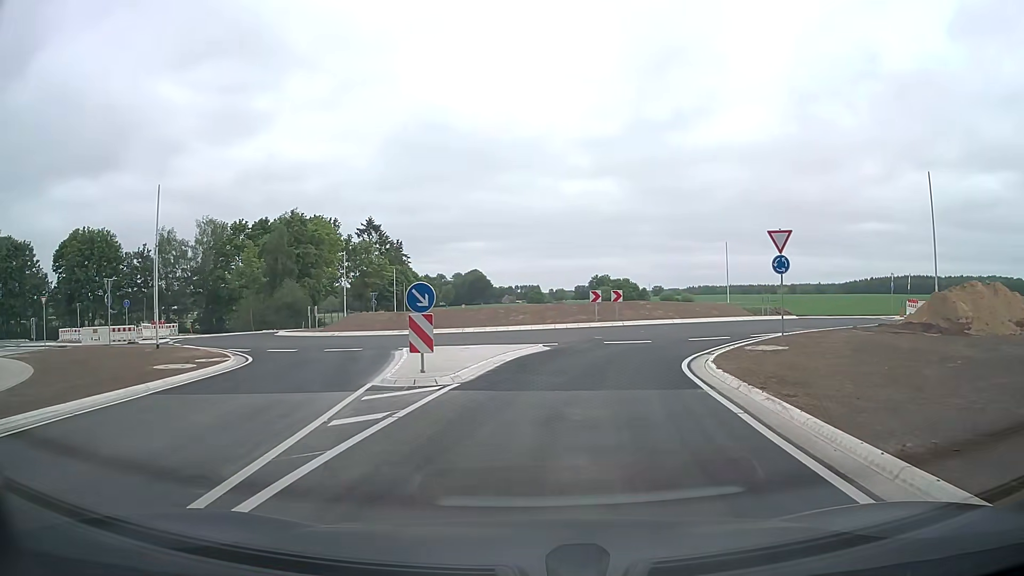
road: secondary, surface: asphalt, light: Day
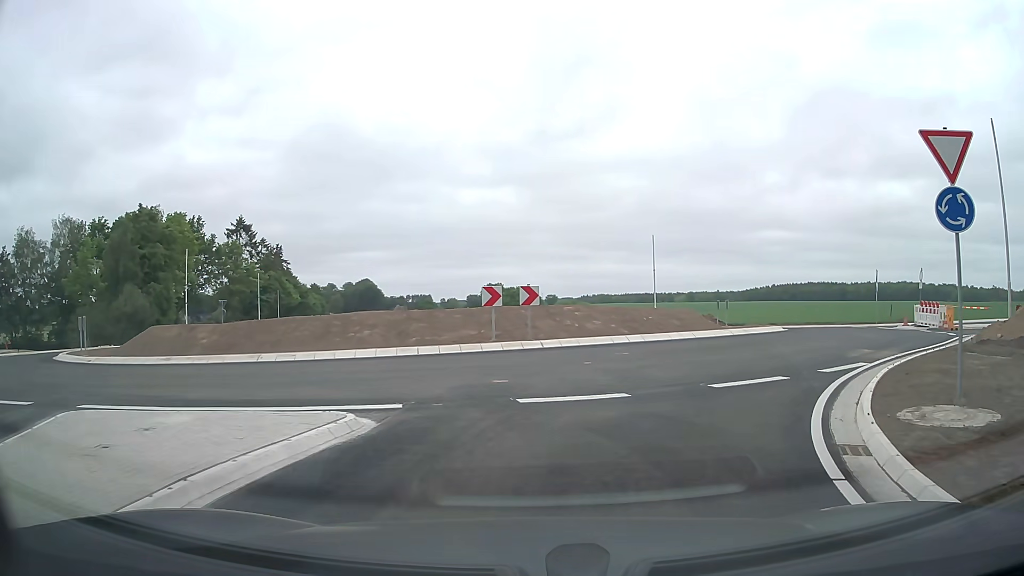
(+1.1, +13.3) m; +11°
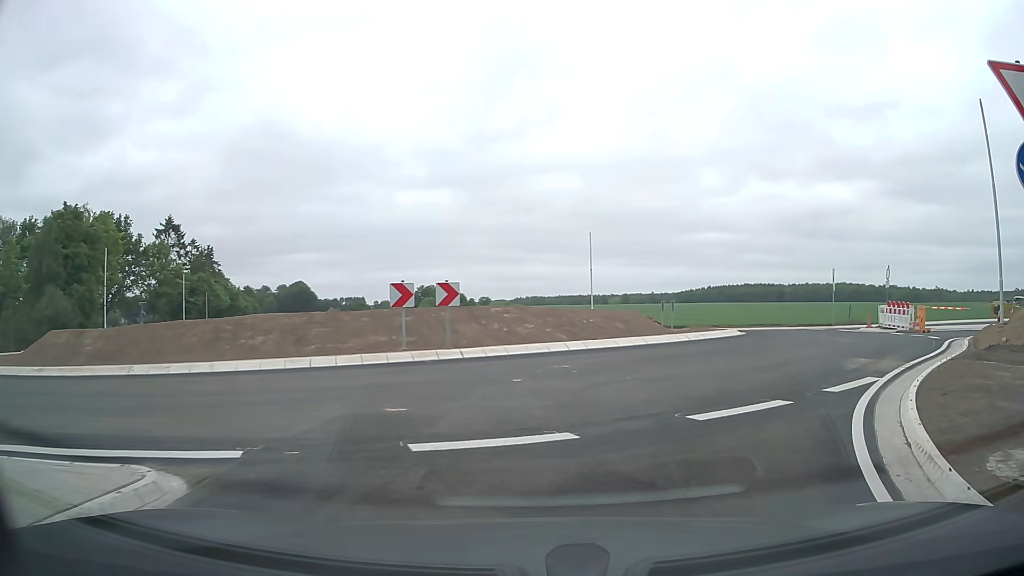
(+0.1, +3.1) m; +4°
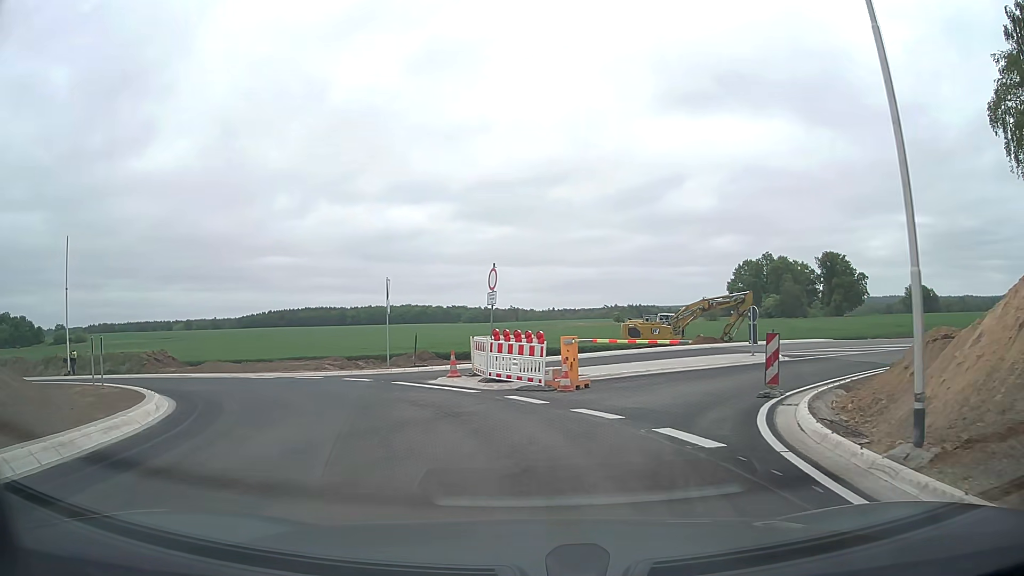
(+6.4, +14.3) m; +38°
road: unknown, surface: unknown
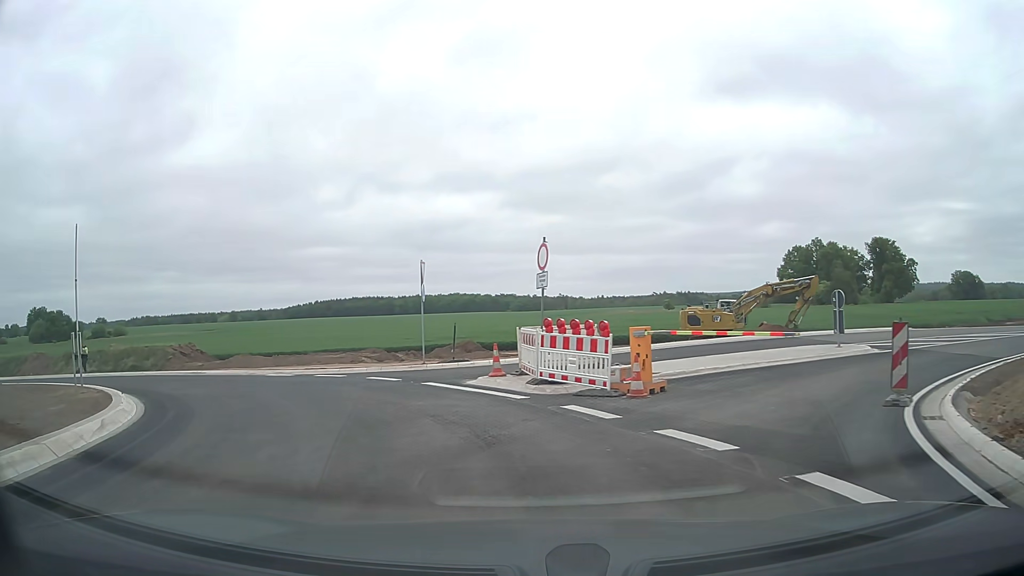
(-0.1, +3.3) m; -4°
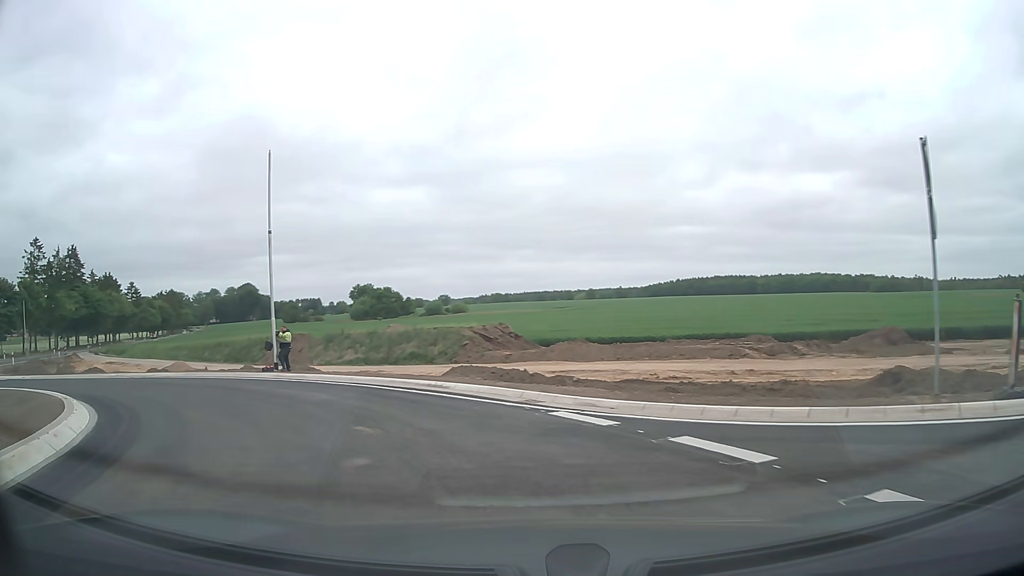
(-3.5, +13.7) m; -31°
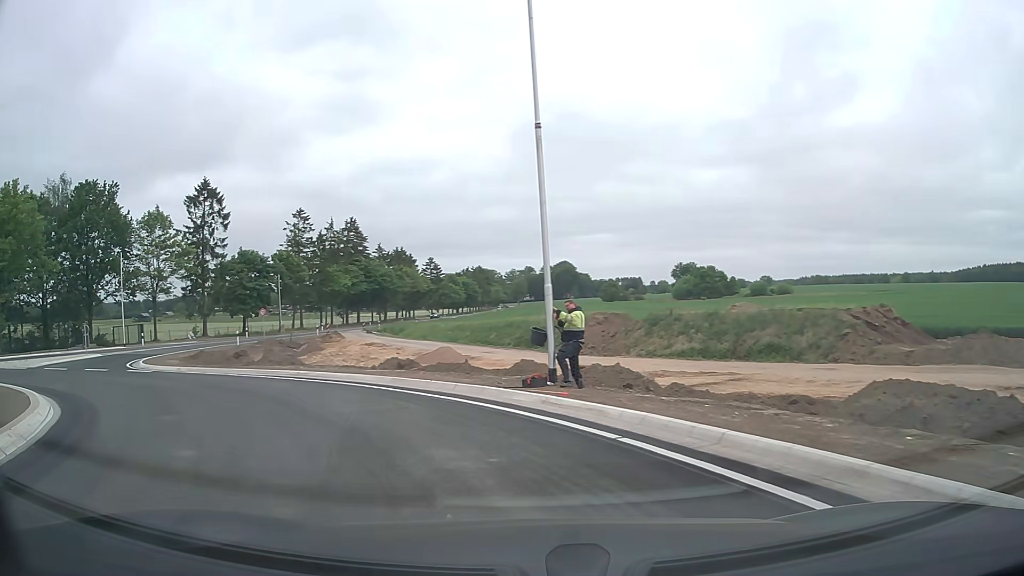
(-2.6, +11.0) m; -27°
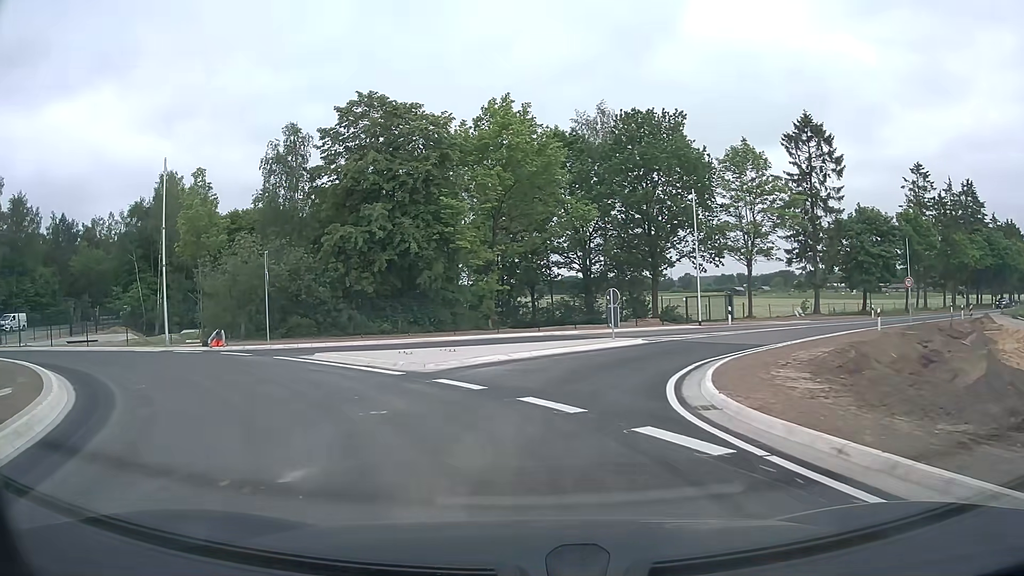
(-8.5, +16.5) m; -51°
(0, +10) (+3, +19) (+9, +27) (+16, +34) (+24, +41) (+31, +47) (+39, +53) (+47, +59) (+56, +65) (+64, +71) m
